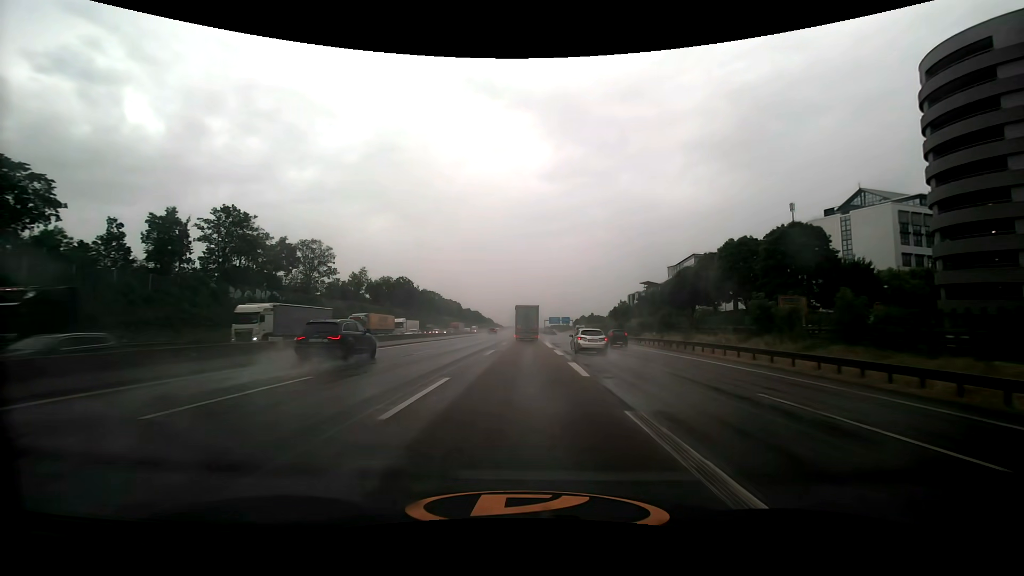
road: motorway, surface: asphalt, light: Day
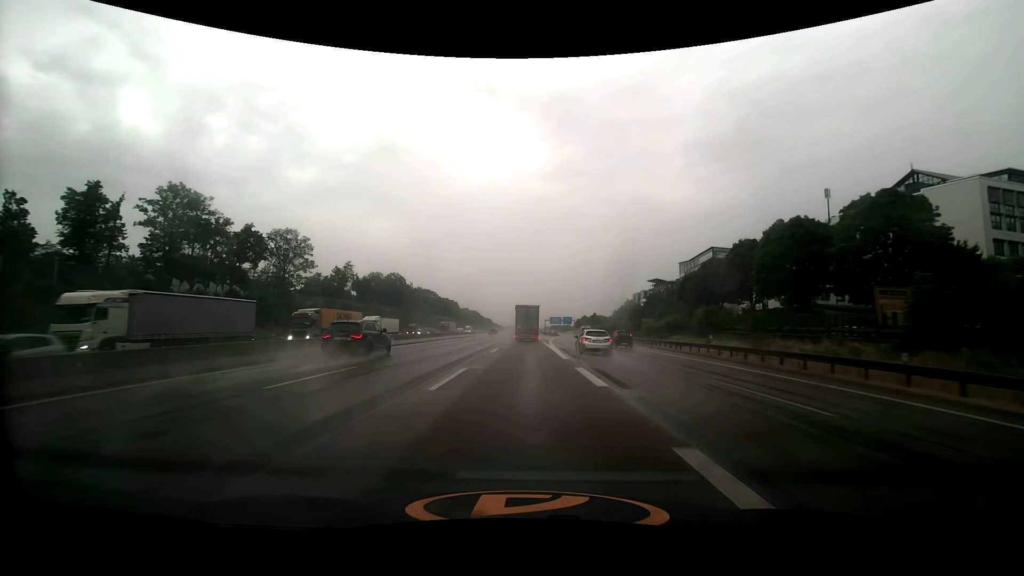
(0.0, +14.6) m; 0°
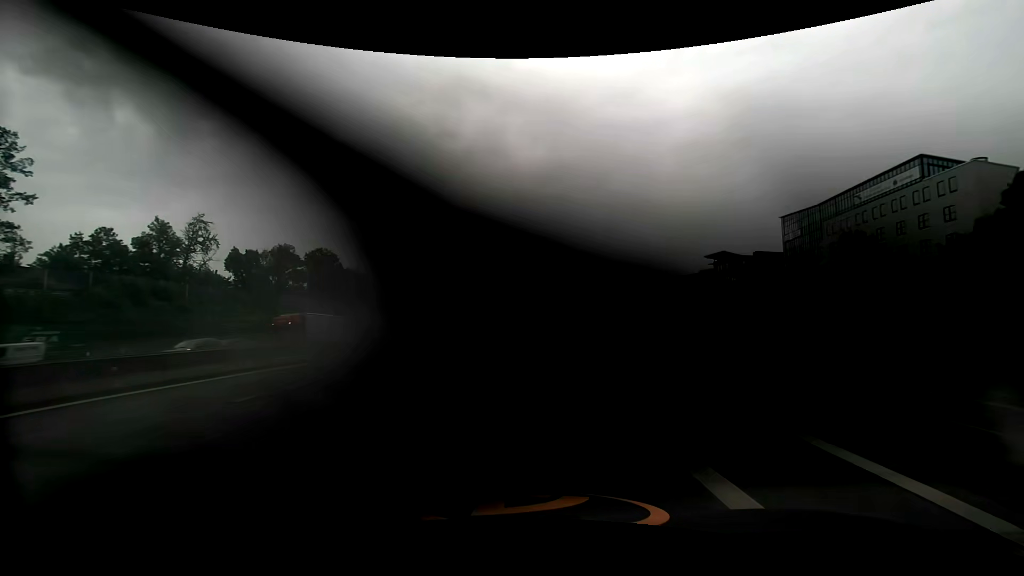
(+0.4, +73.0) m; 0°
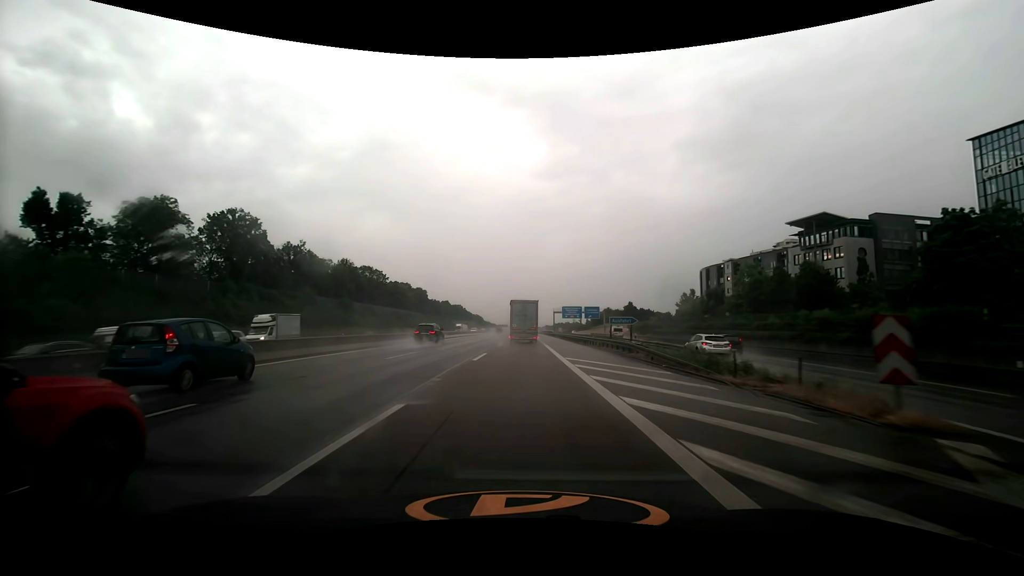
(0.0, +43.4) m; 0°
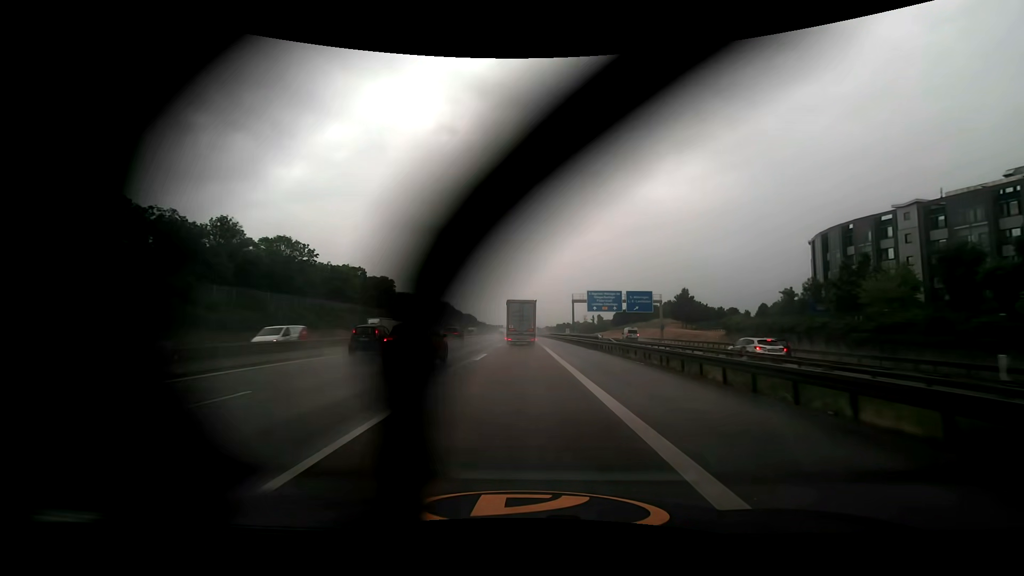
(0.0, +70.6) m; 0°
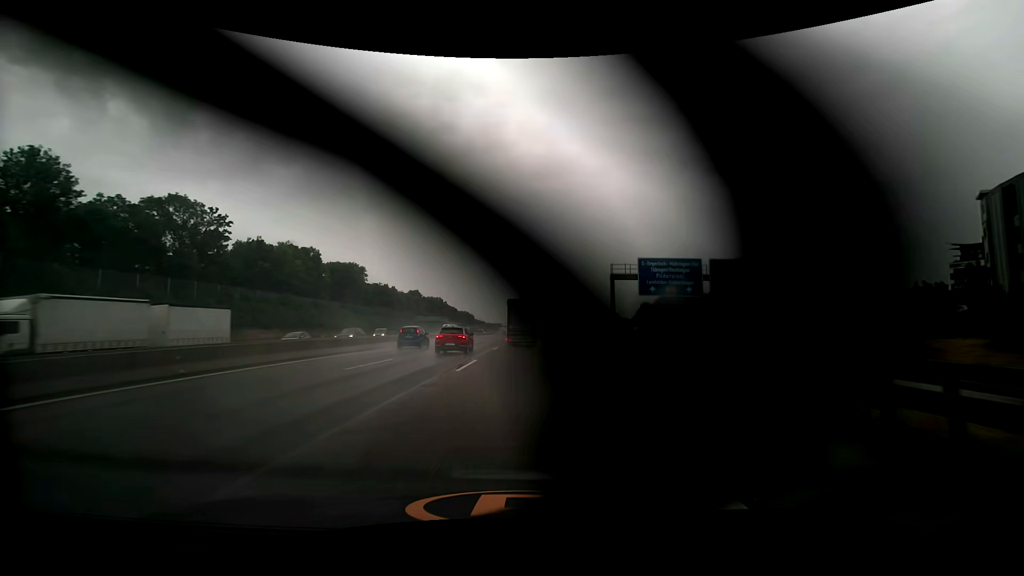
(-0.1, +42.6) m; 0°
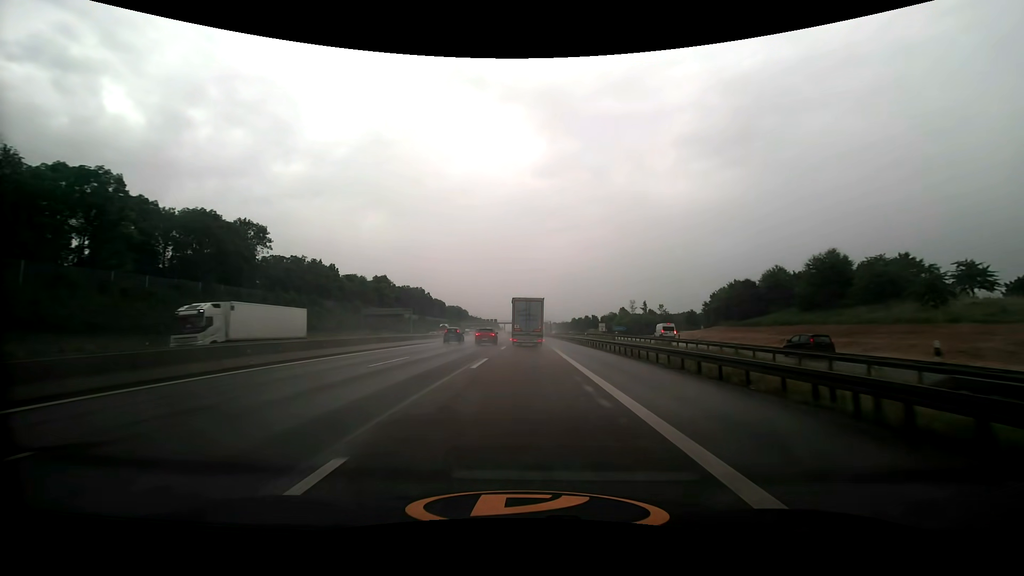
(-0.4, +71.0) m; 0°
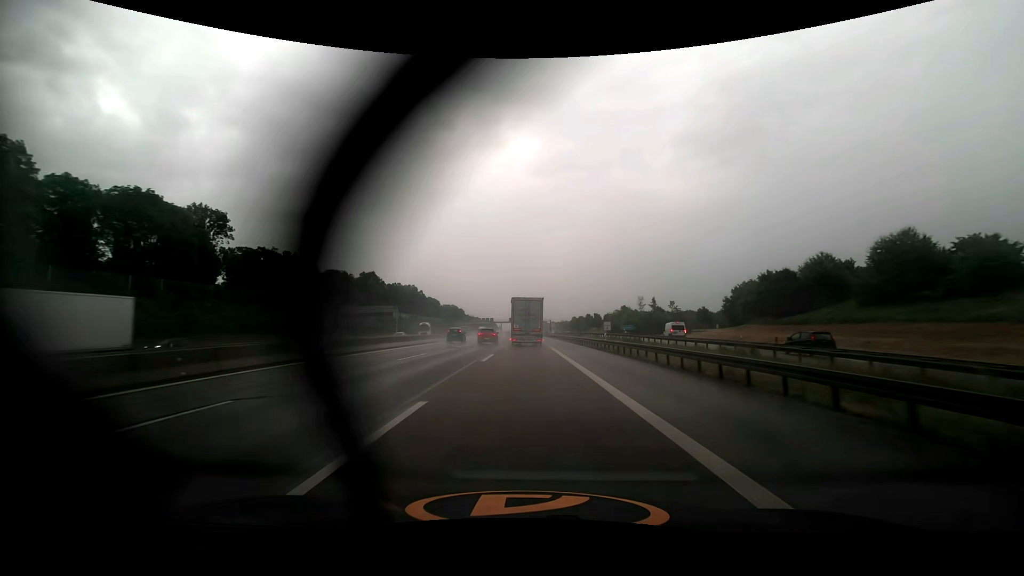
(0.0, +14.2) m; 0°
(0, +10) (0, +20) (0, +30) (0, +40) (0, +50) (0, +60) (0, +70) (0, +80) (0, +90) (0, +100) m
